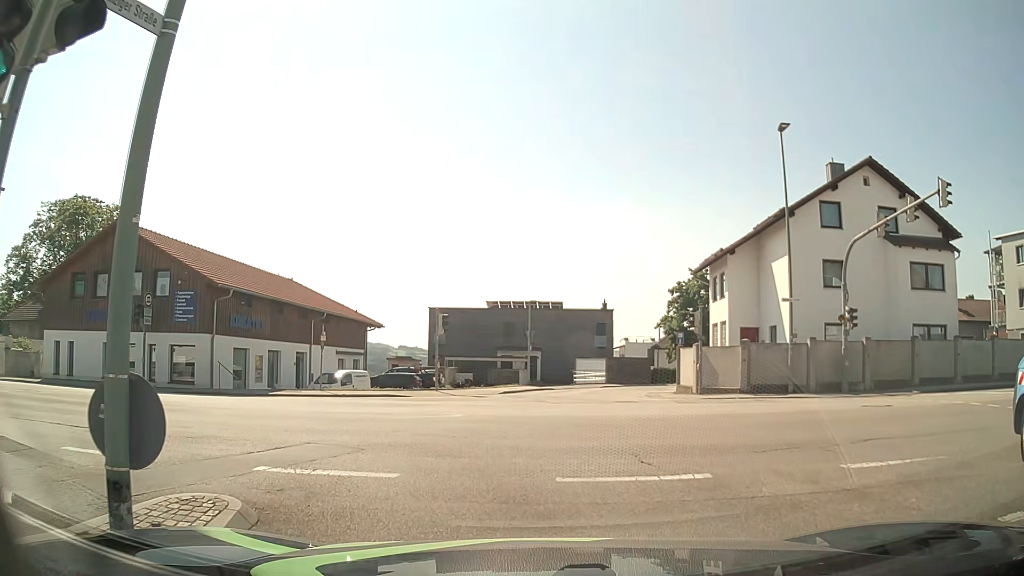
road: tertiary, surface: asphalt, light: Day
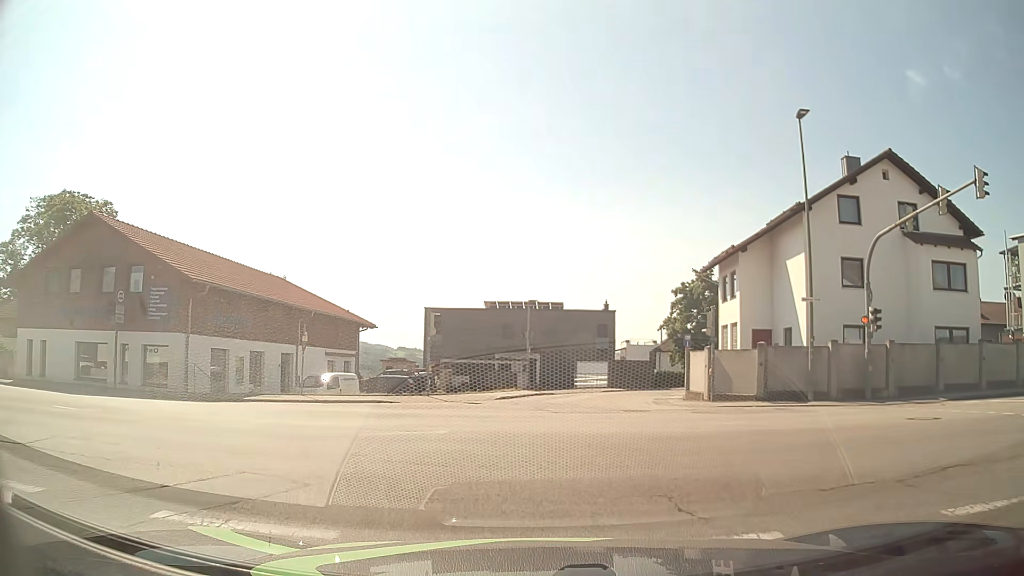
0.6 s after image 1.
(0.0, +2.2) m; +1°
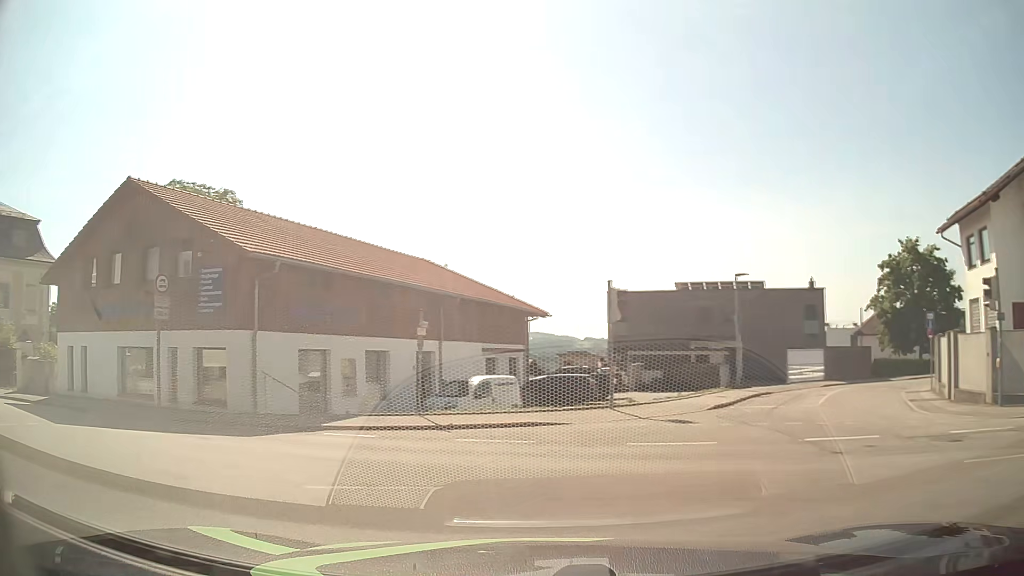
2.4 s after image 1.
(-0.7, +8.3) m; -15°
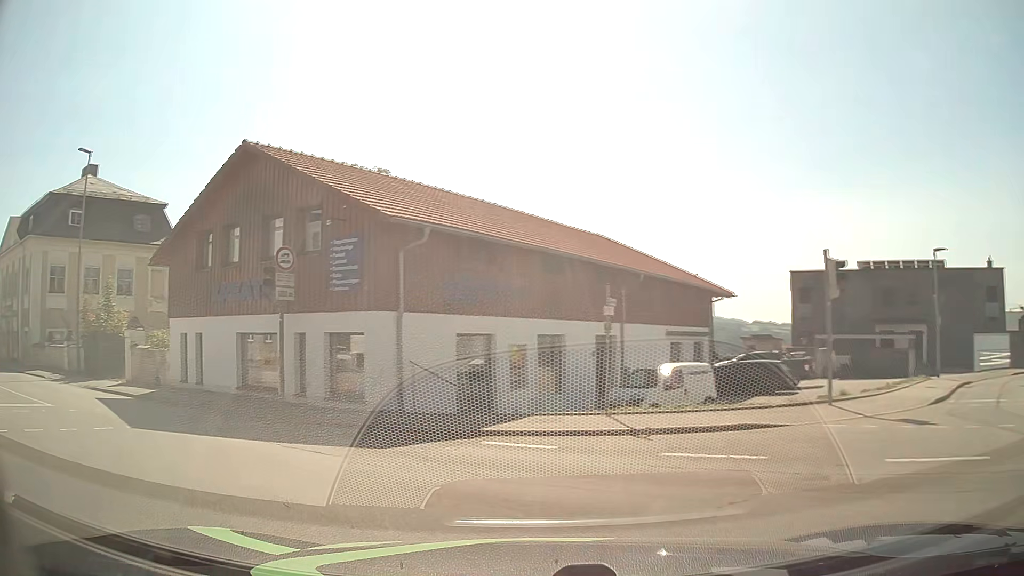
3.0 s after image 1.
(-0.4, +3.2) m; -15°
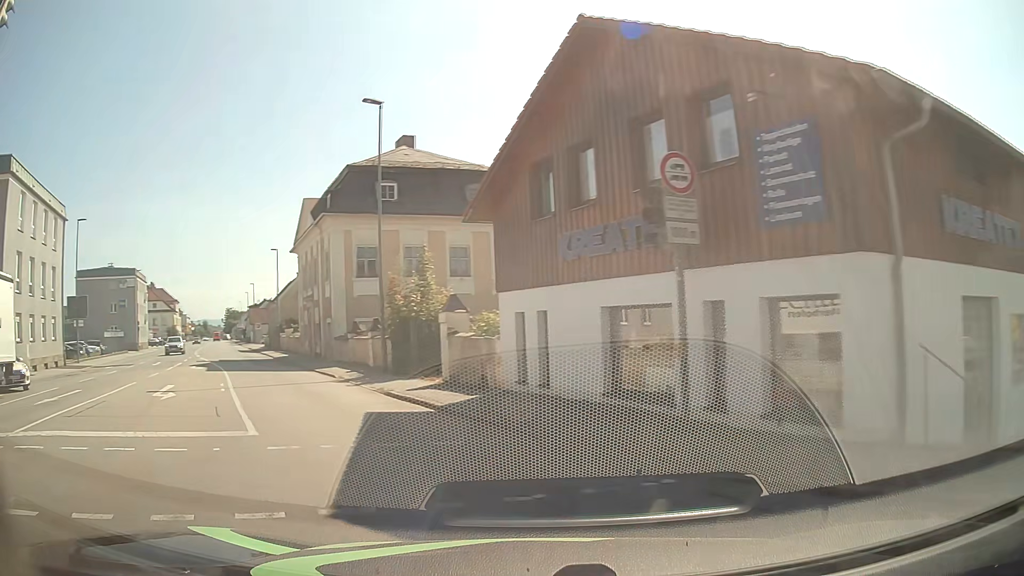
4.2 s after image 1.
(-1.9, +6.7) m; -31°
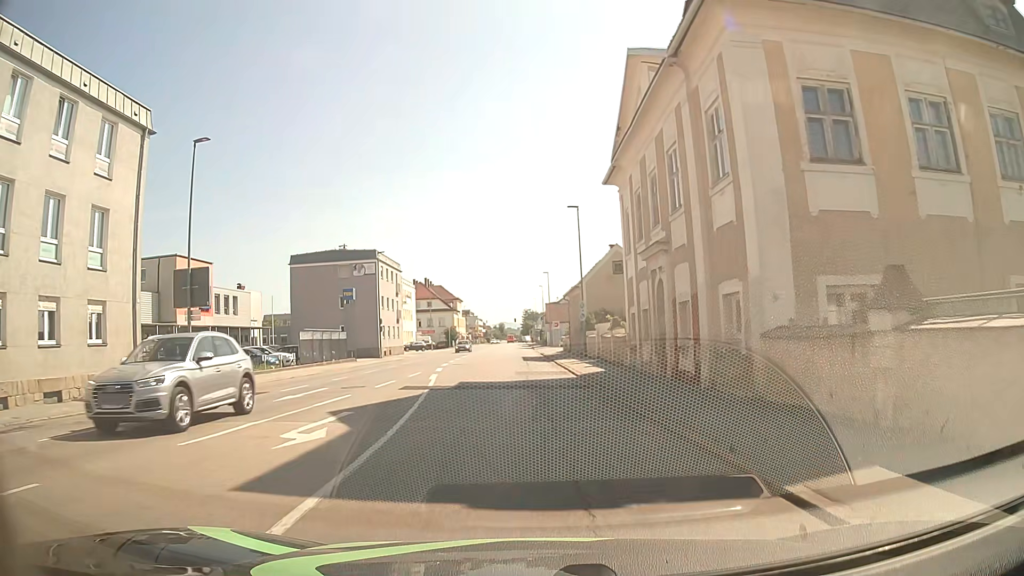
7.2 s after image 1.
(-8.7, +22.1) m; -27°
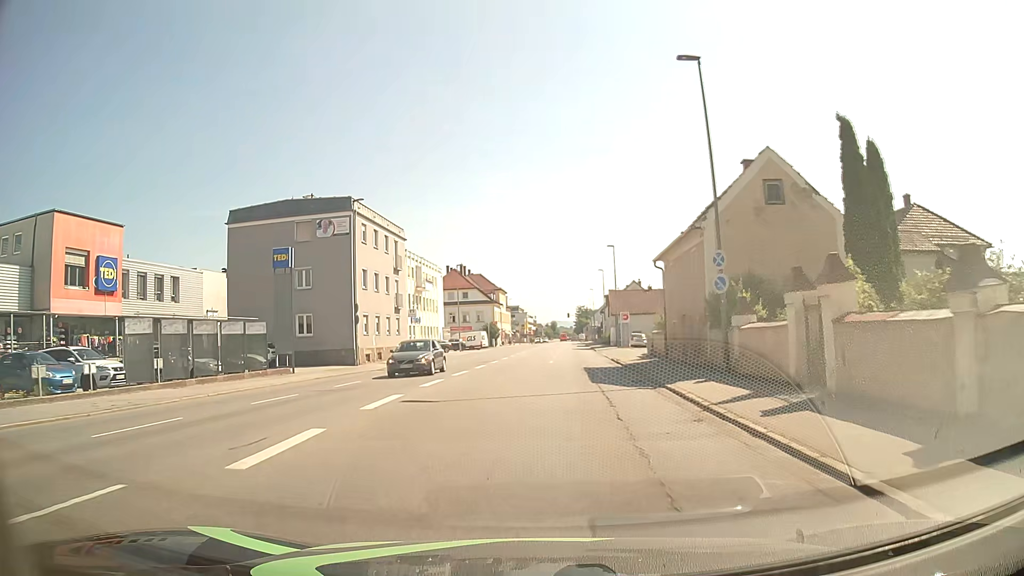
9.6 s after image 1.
(-0.8, +24.8) m; -4°
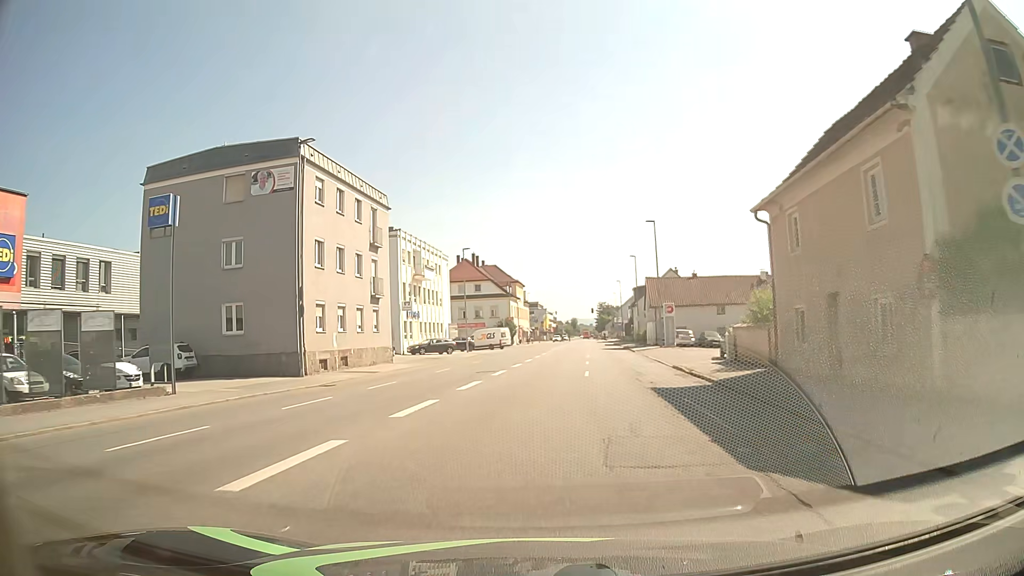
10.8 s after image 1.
(-0.4, +13.3) m; -2°
(0, +10) (0, +20) (+1, +30) (+1, +40) (+2, +50) (+2, +60) (+3, +70) (+4, +80) (+5, +90) (+5, +100) m
